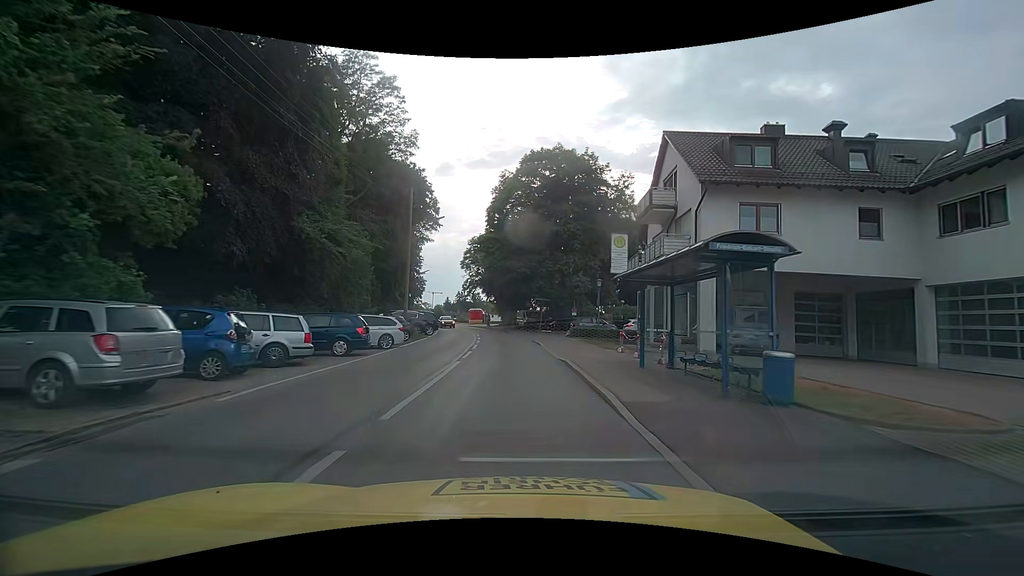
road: tertiary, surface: asphalt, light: Day
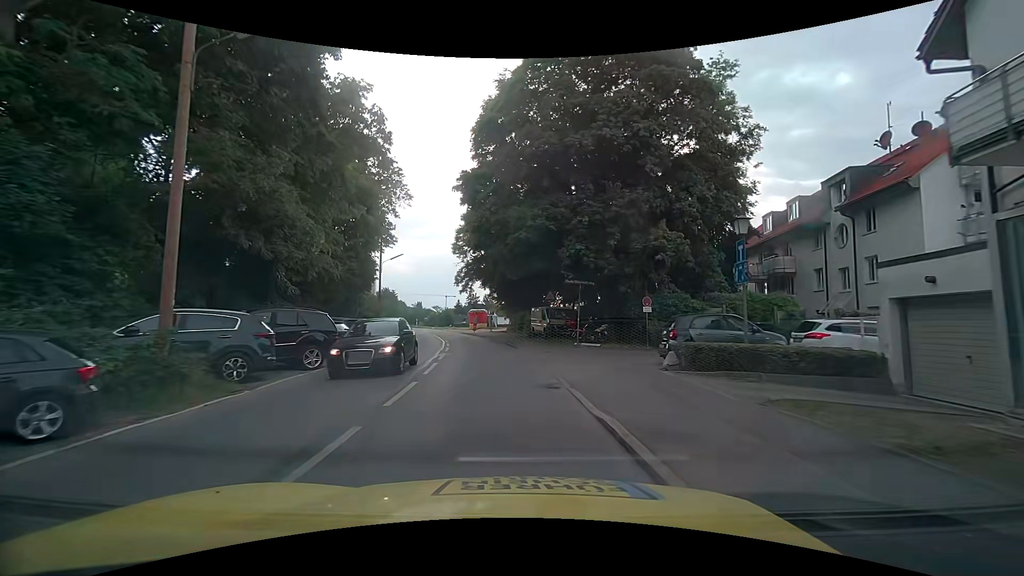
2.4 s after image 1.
(+0.2, +22.3) m; -1°
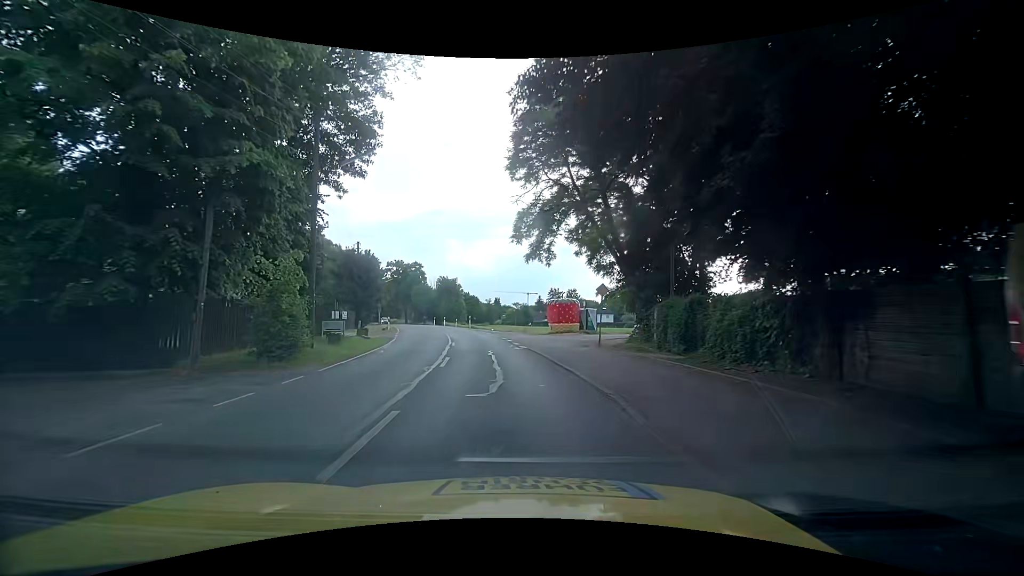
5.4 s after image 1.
(-2.9, +31.1) m; -9°
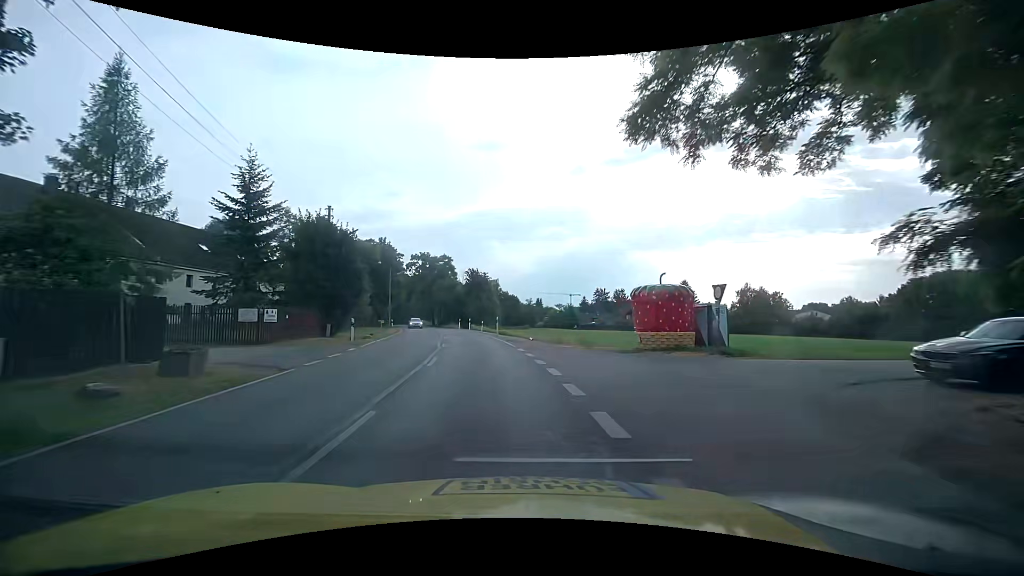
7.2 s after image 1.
(-0.8, +19.4) m; -5°
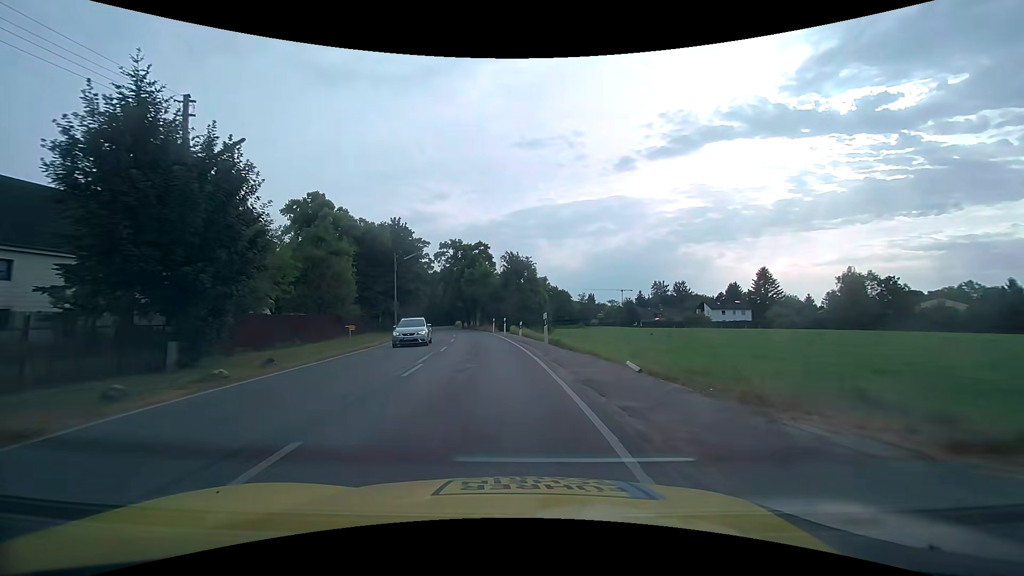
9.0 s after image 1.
(-1.0, +20.3) m; -6°
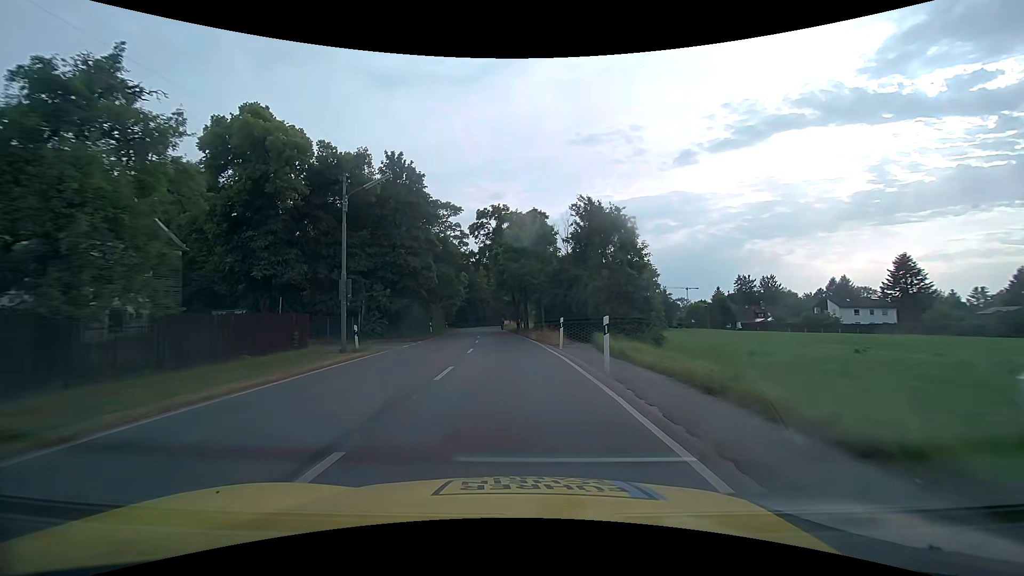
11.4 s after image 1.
(-2.0, +27.7) m; -6°
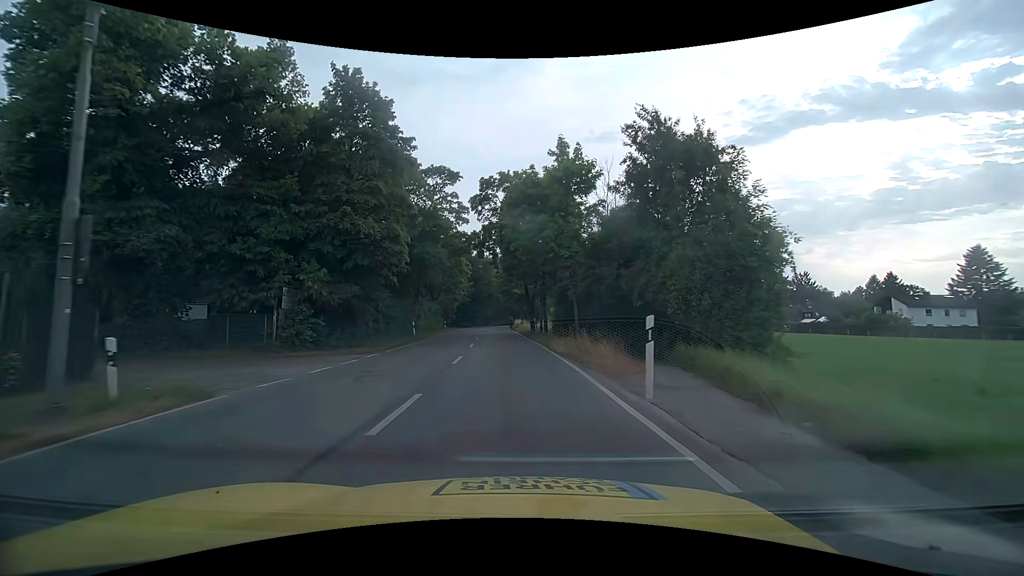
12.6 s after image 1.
(-0.3, +14.1) m; -2°
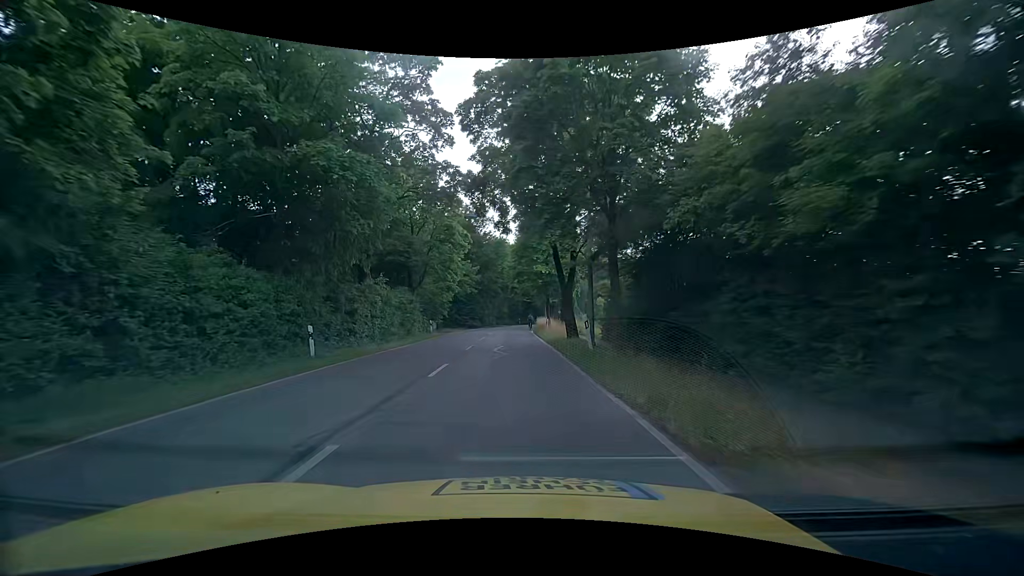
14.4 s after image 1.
(-0.4, +21.7) m; -1°
(0, +10) (-1, +20) (-1, +30) (-2, +40) (-2, +50) (-2, +60) (-2, +70) (-1, +80) (+1, +90) (+3, +100) m
